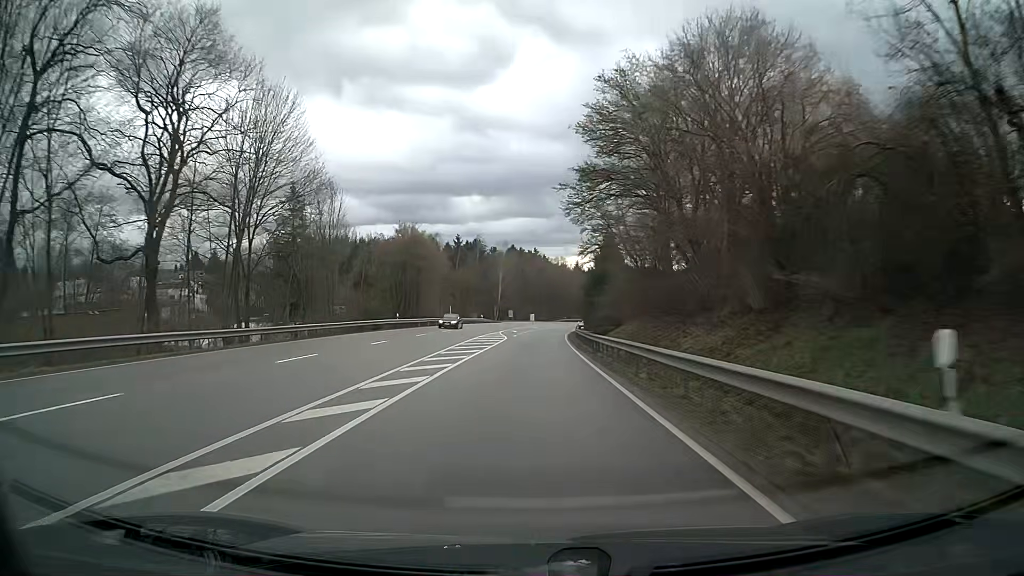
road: primary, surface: asphalt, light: Day
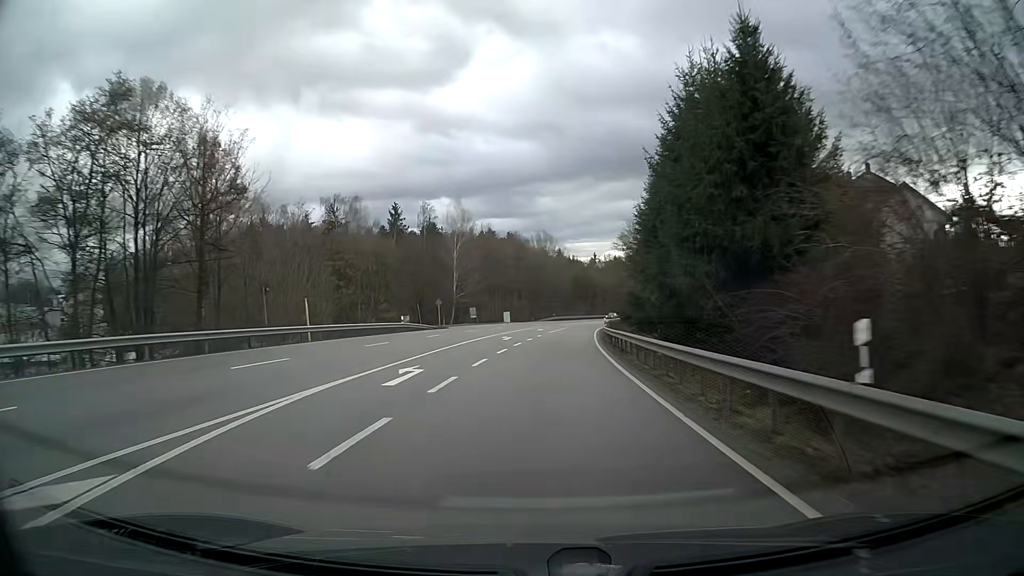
(+0.6, +50.2) m; +2°
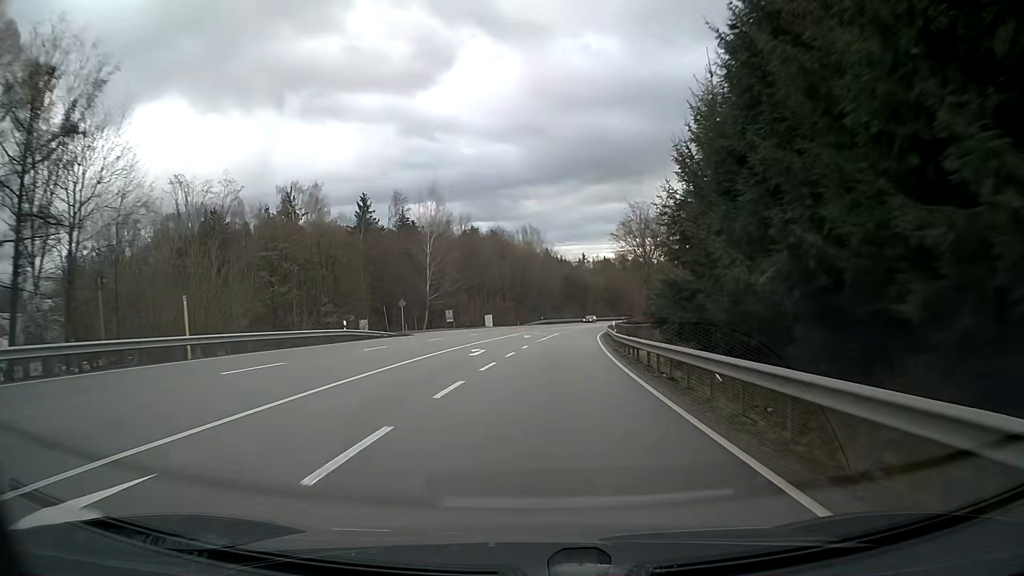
(+0.1, +12.5) m; +1°
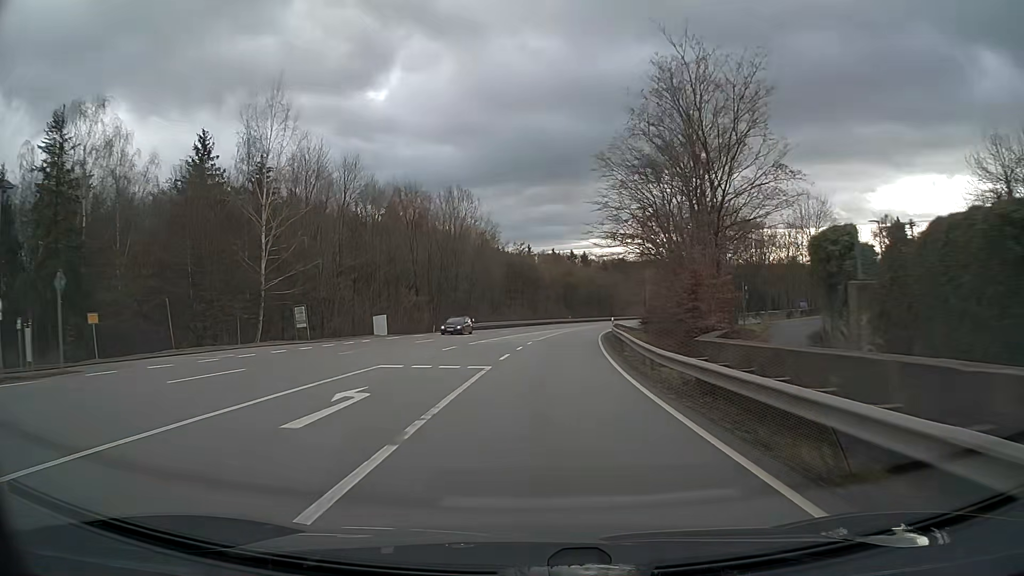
(+1.7, +37.4) m; +5°
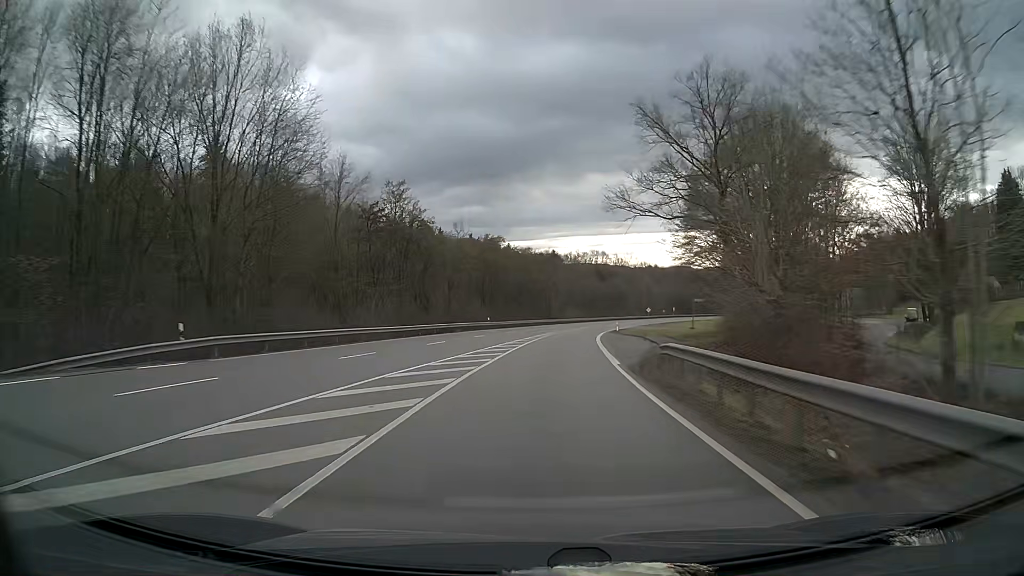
(+2.7, +49.9) m; +6°
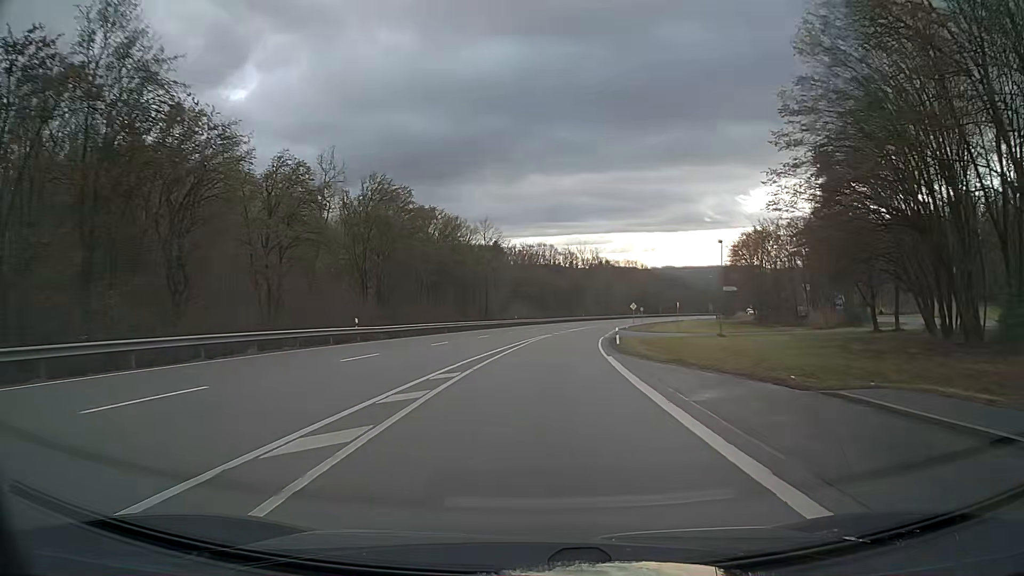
(+1.6, +37.4) m; +5°
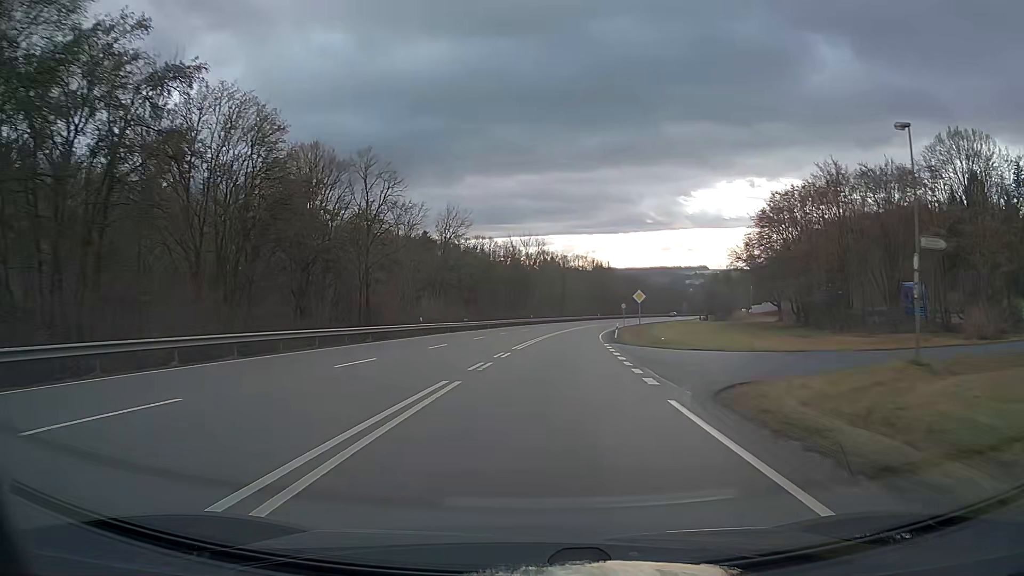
(+1.6, +37.4) m; +5°
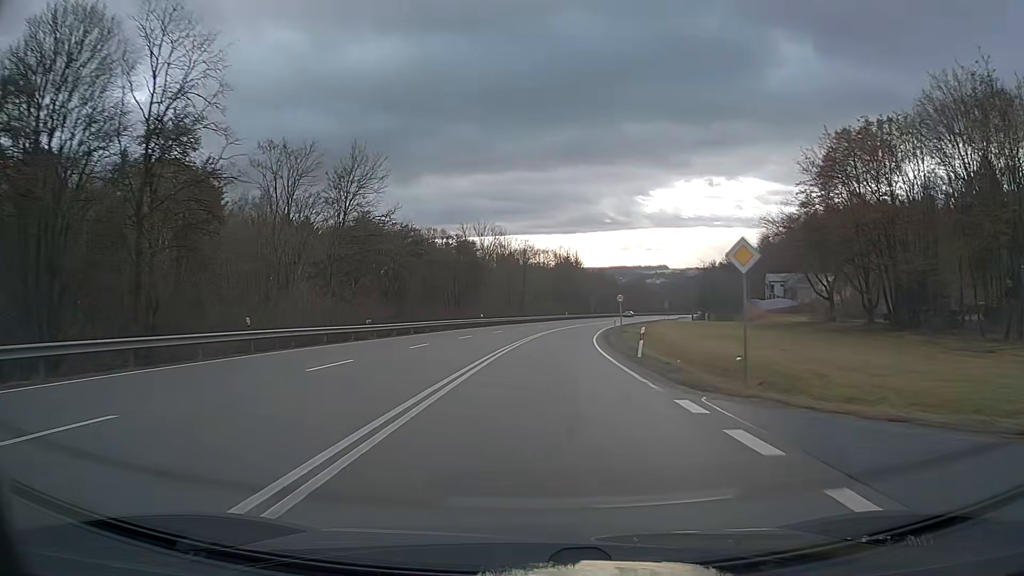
(+0.7, +24.9) m; +3°
